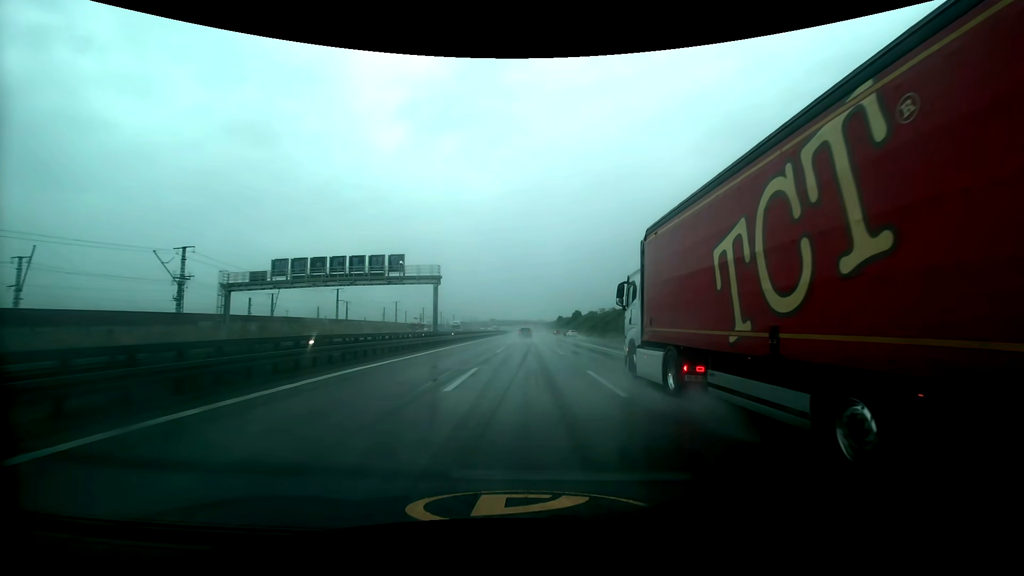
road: motorway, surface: asphalt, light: Day
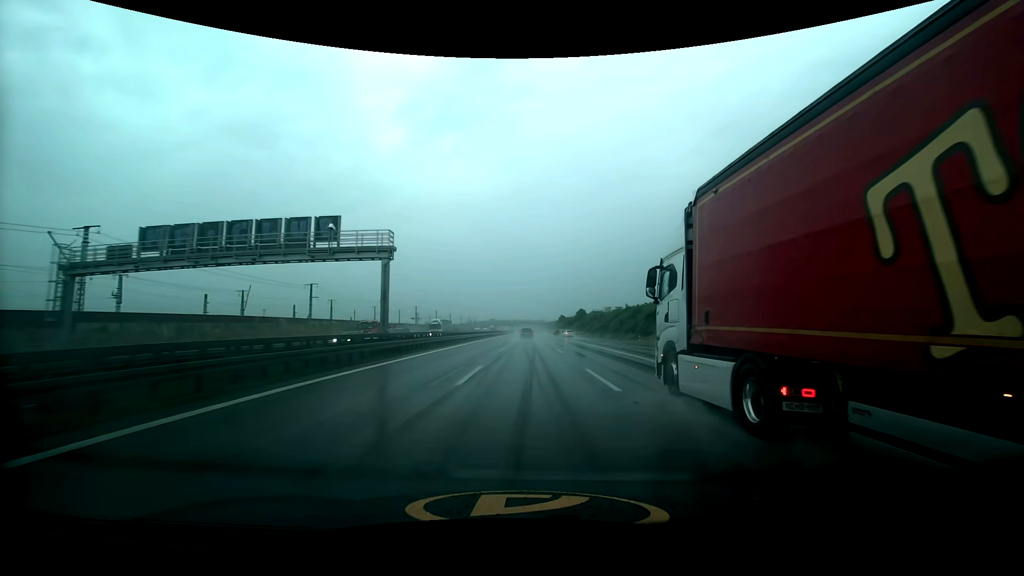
(0.0, +16.9) m; 0°
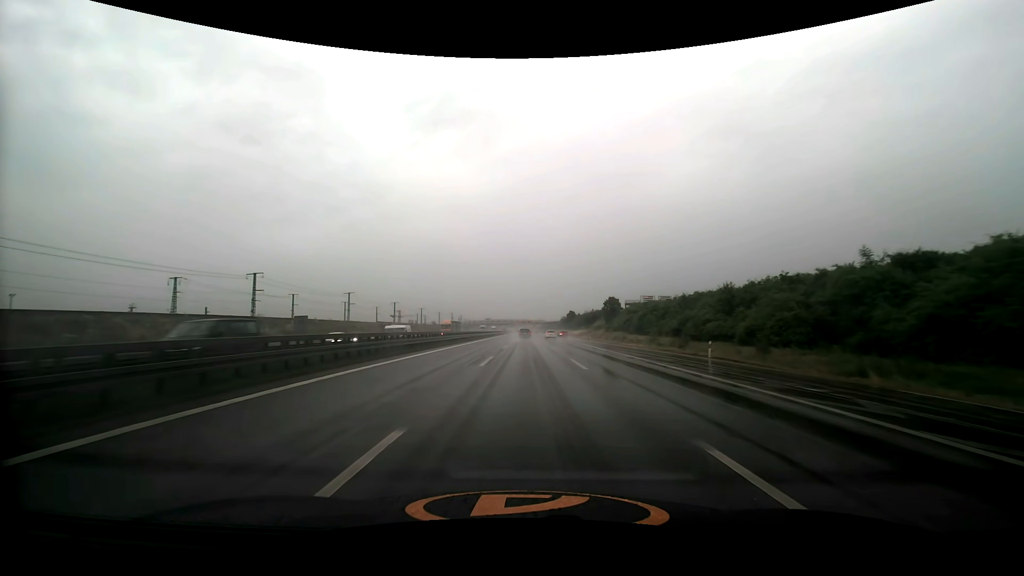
(-0.2, +84.1) m; 0°
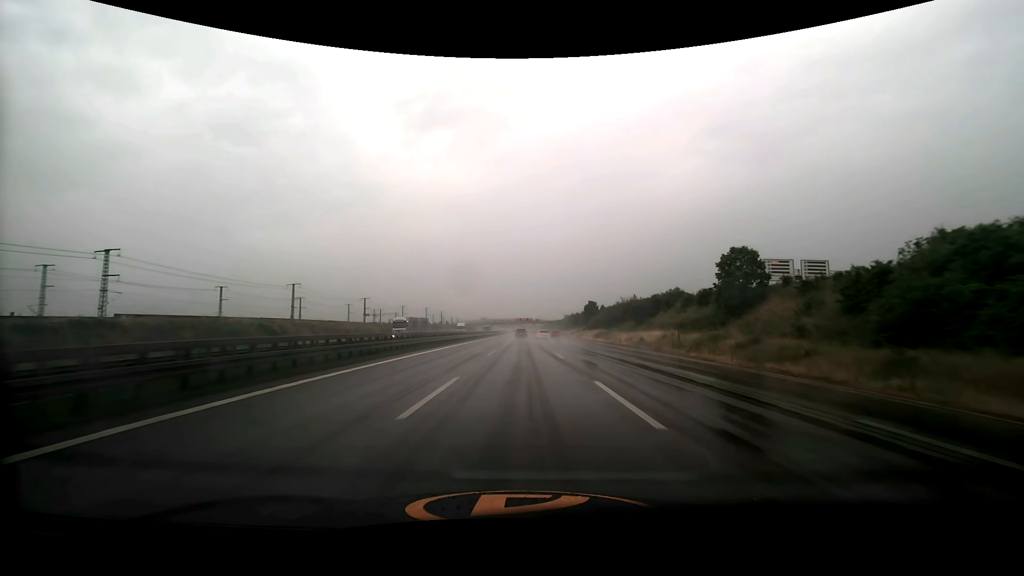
(+0.2, +83.3) m; 0°
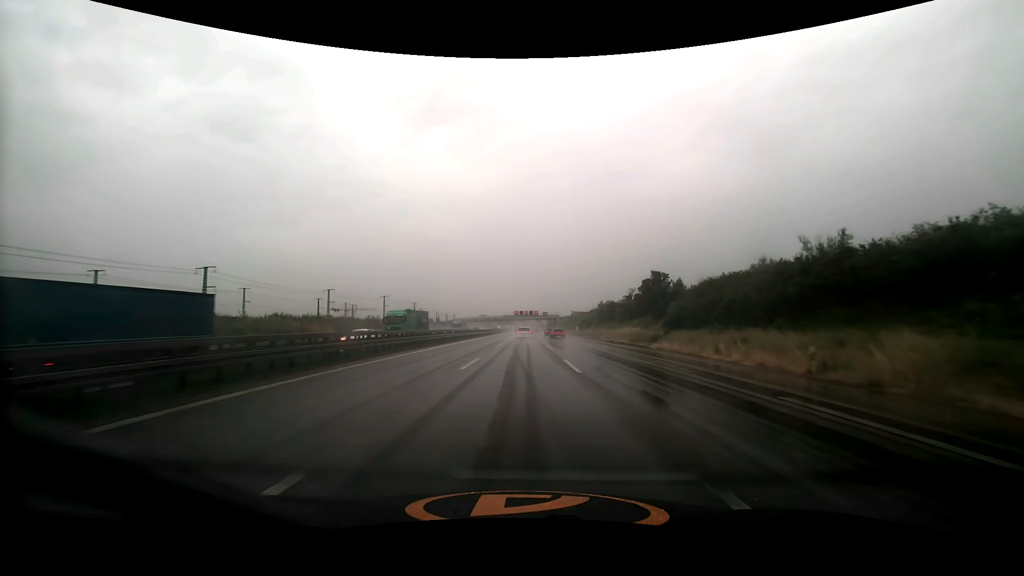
(-0.1, +81.5) m; 0°
(0, +10) (0, +20) (0, +30) (0, +40) (0, +50) (0, +60) (0, +70) (0, +80) (0, +90) (0, +100) m
